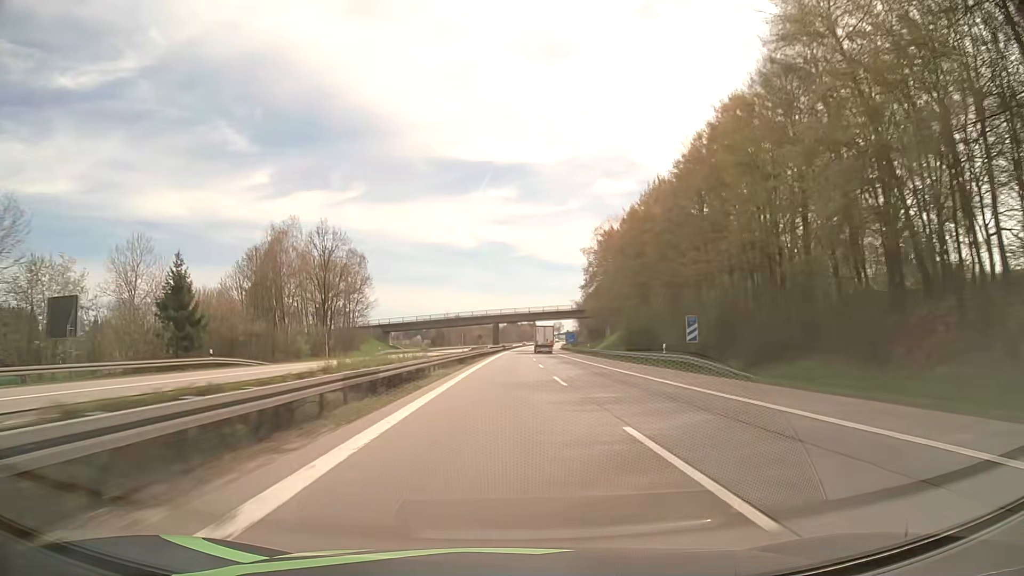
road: motorway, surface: asphalt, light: Day
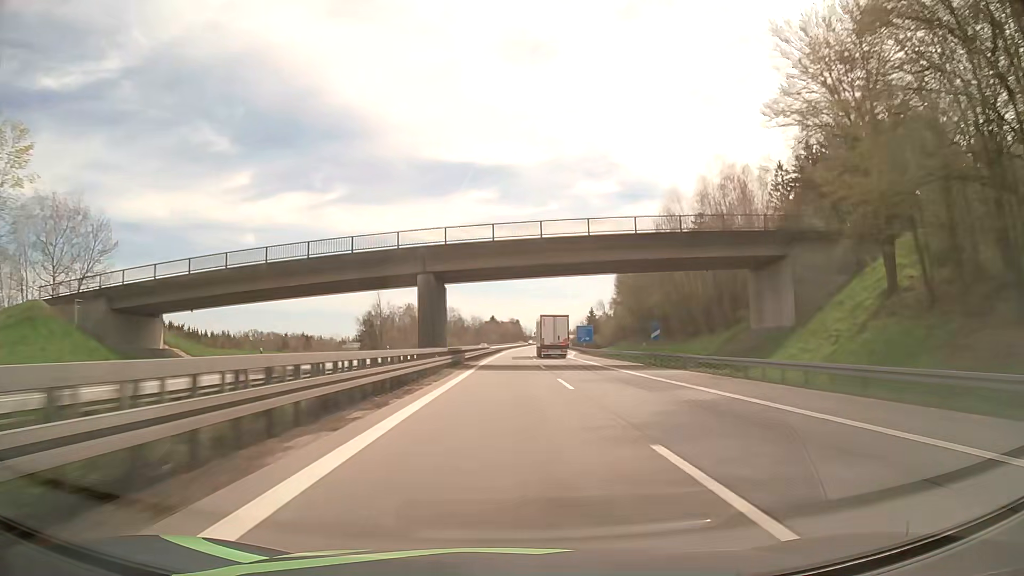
(+1.5, +91.3) m; +2°
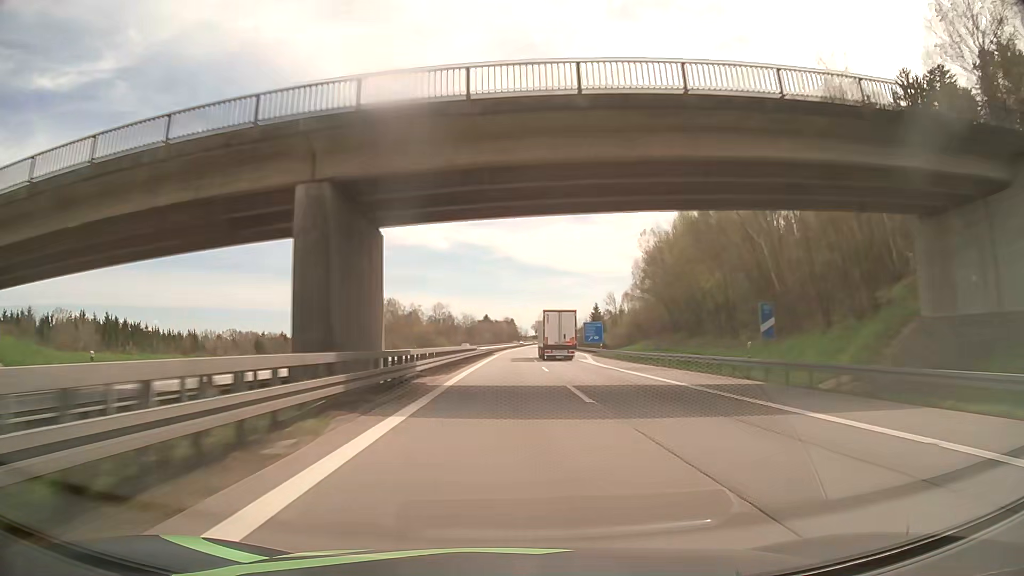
(+0.1, +22.7) m; 0°
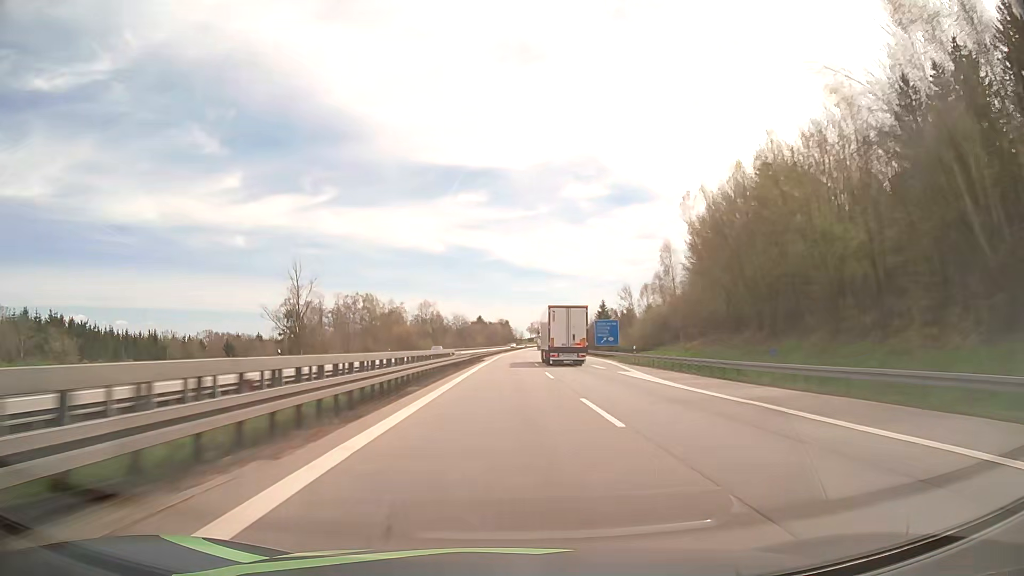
(+0.2, +22.6) m; +1°
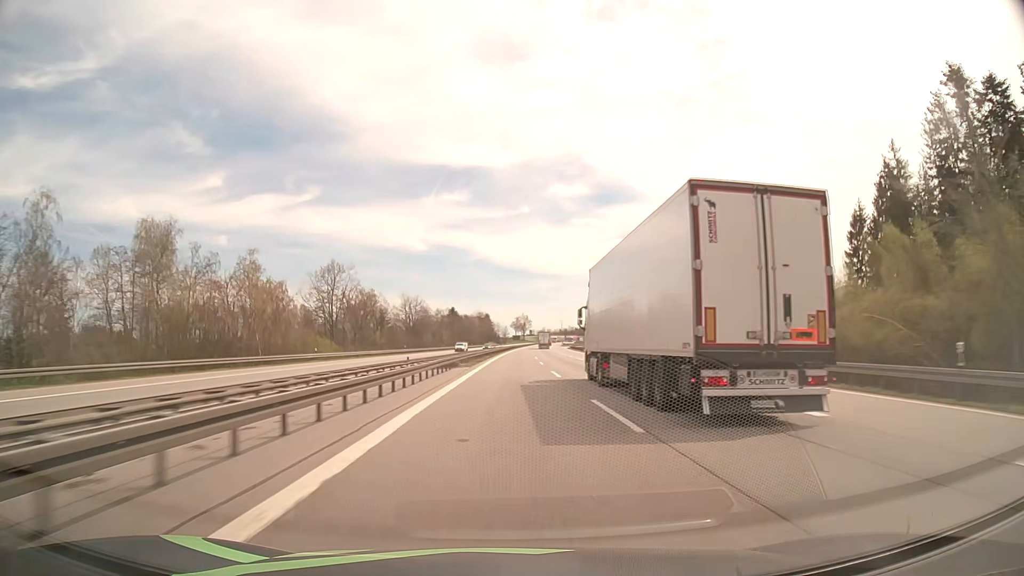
(+0.7, +90.2) m; +1°
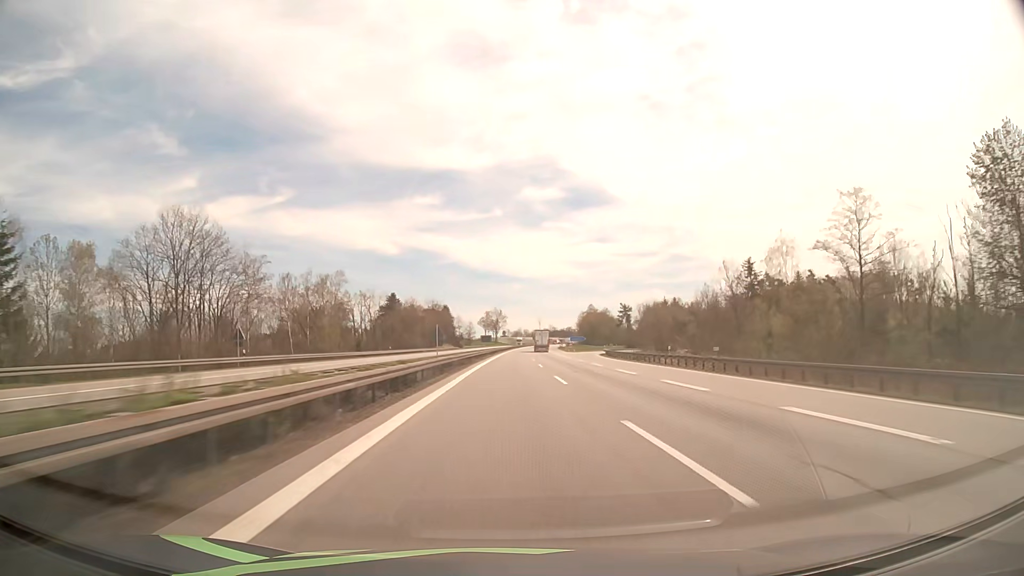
(+2.6, +112.1) m; +3°
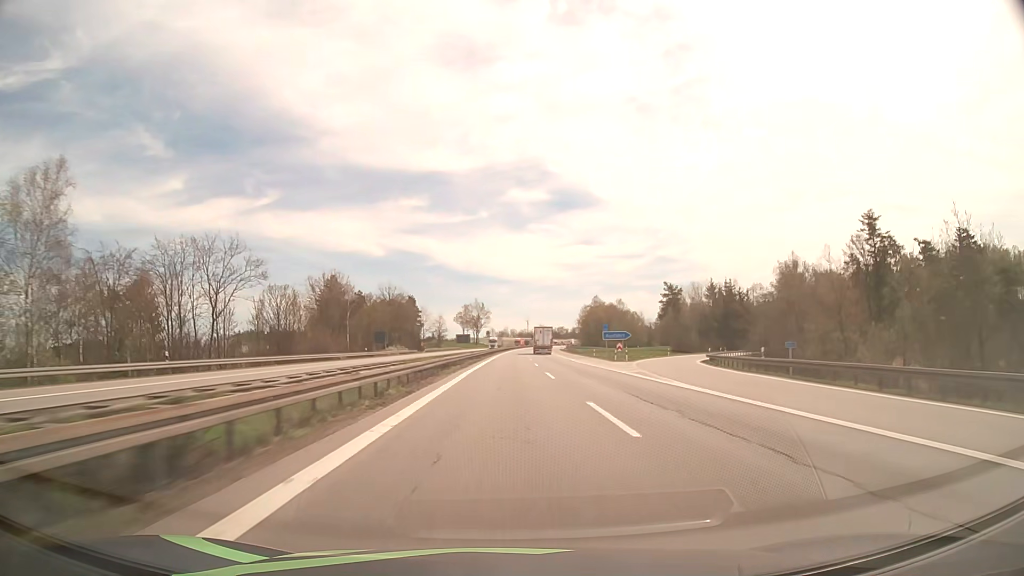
(+0.8, +66.9) m; +1°
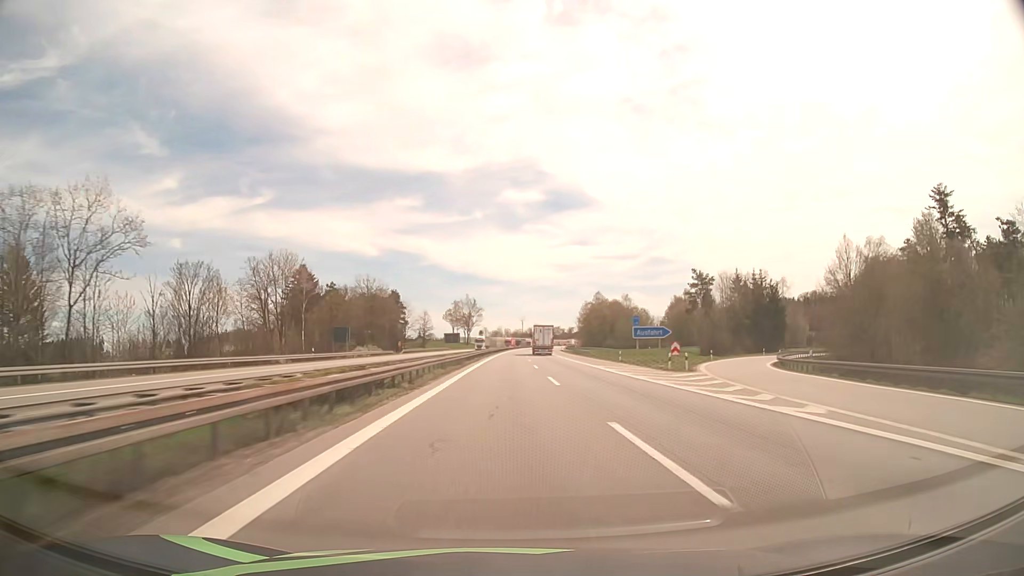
(+0.1, +22.3) m; 0°
(0, +10) (0, +20) (0, +30) (0, +40) (0, +50) (+1, +60) (+1, +70) (+1, +80) (+1, +90) (+1, +100) m
